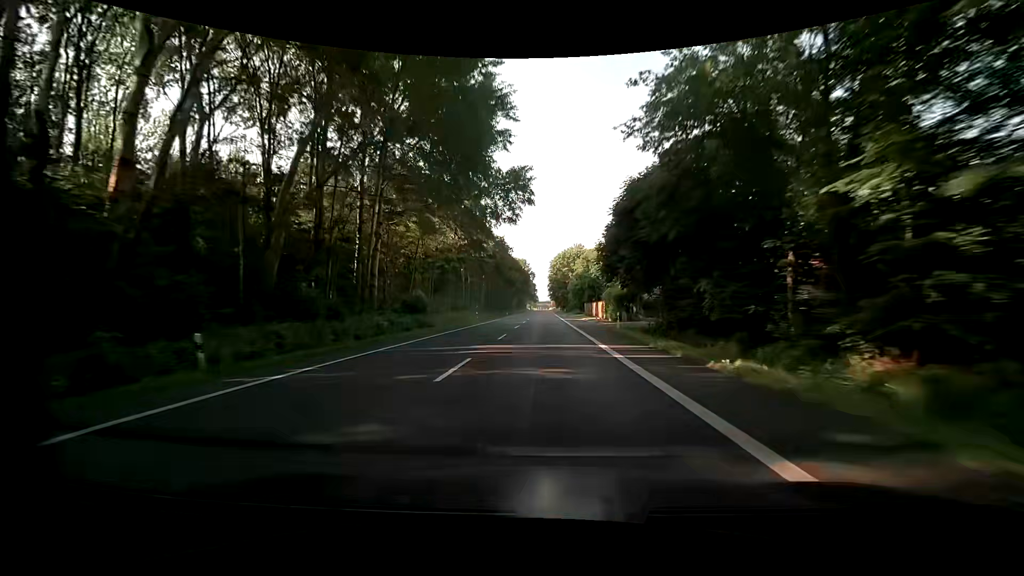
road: primary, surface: asphalt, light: Day
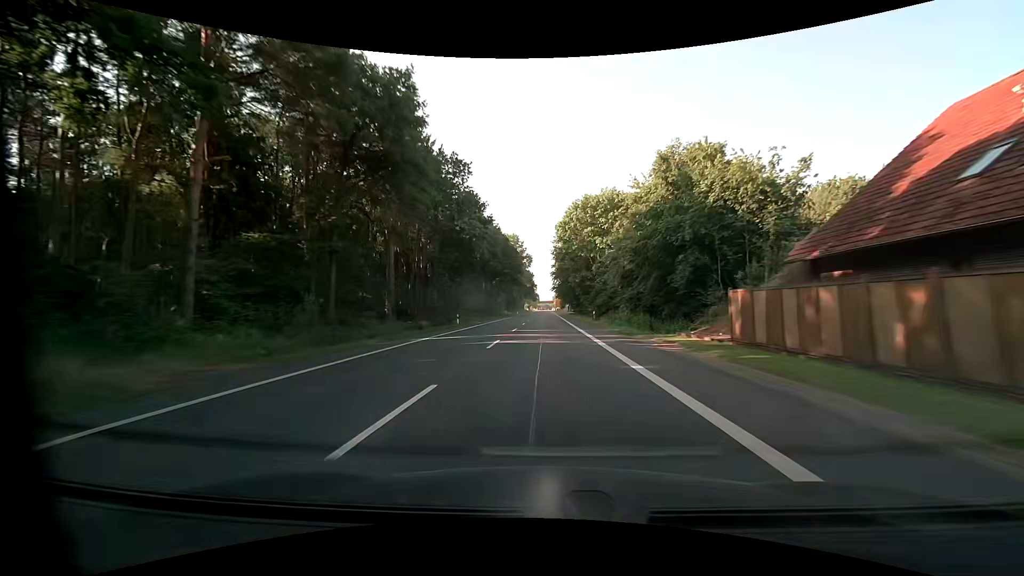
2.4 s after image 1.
(+0.8, +64.8) m; +1°
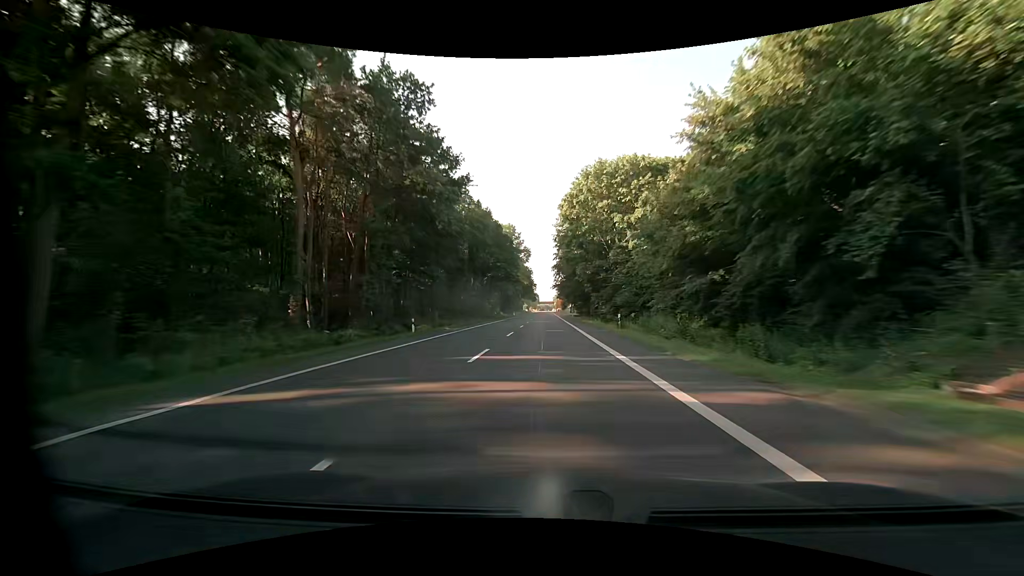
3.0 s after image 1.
(0.0, +16.2) m; 0°
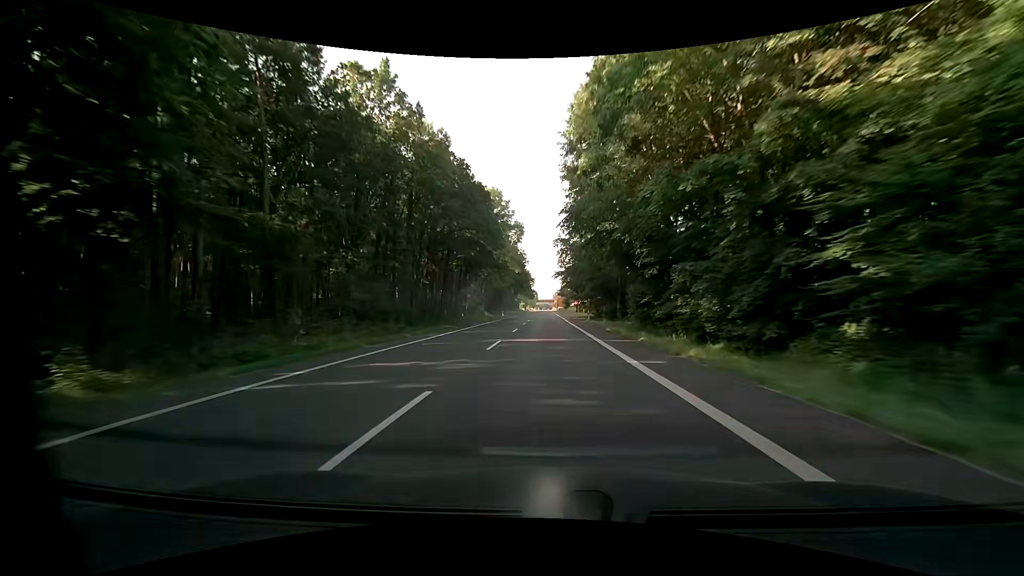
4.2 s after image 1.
(0.0, +32.5) m; 0°
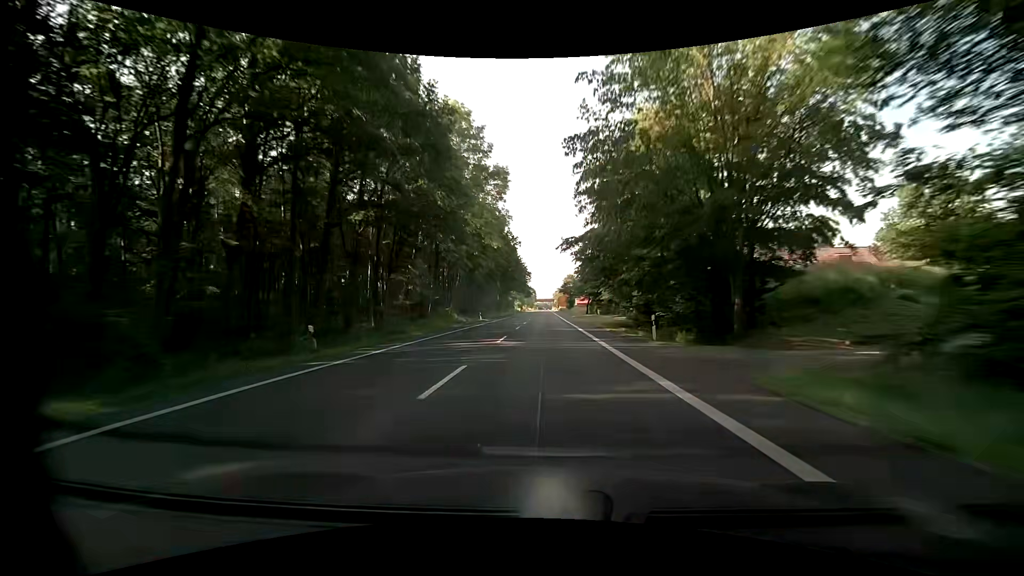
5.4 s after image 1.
(0.0, +32.6) m; 0°
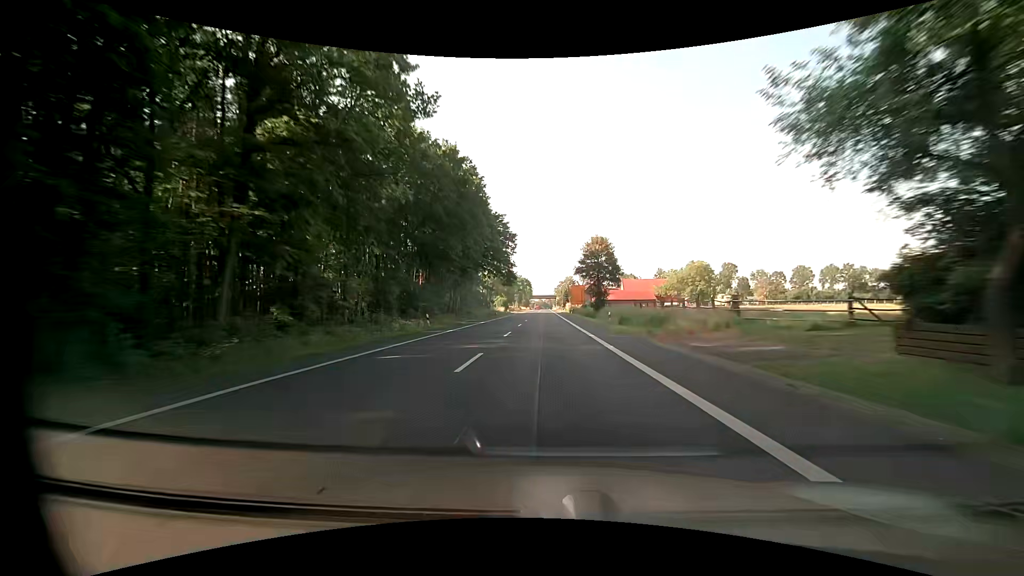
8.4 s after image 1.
(-0.3, +81.4) m; 0°
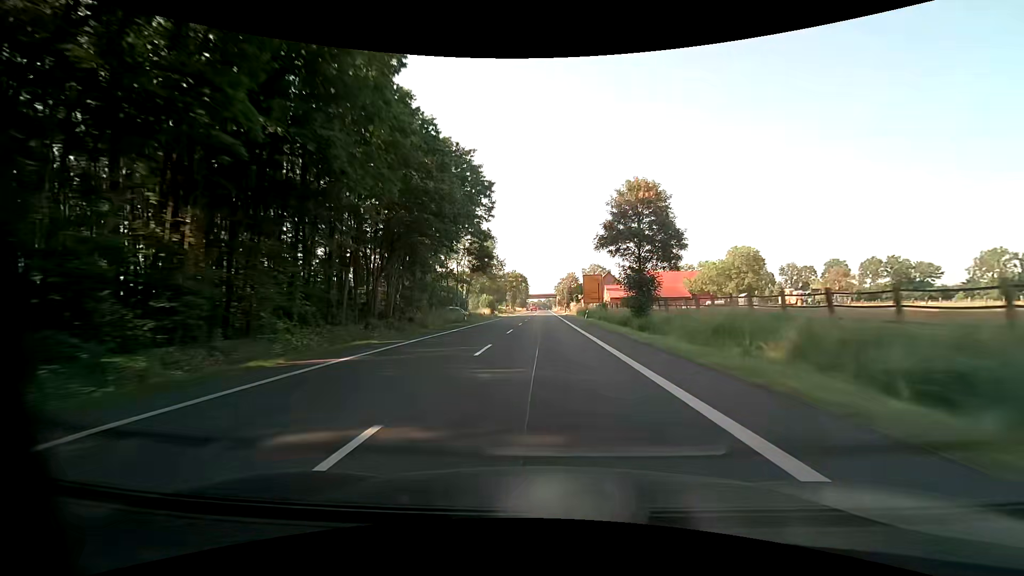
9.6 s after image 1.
(+0.2, +32.5) m; +1°
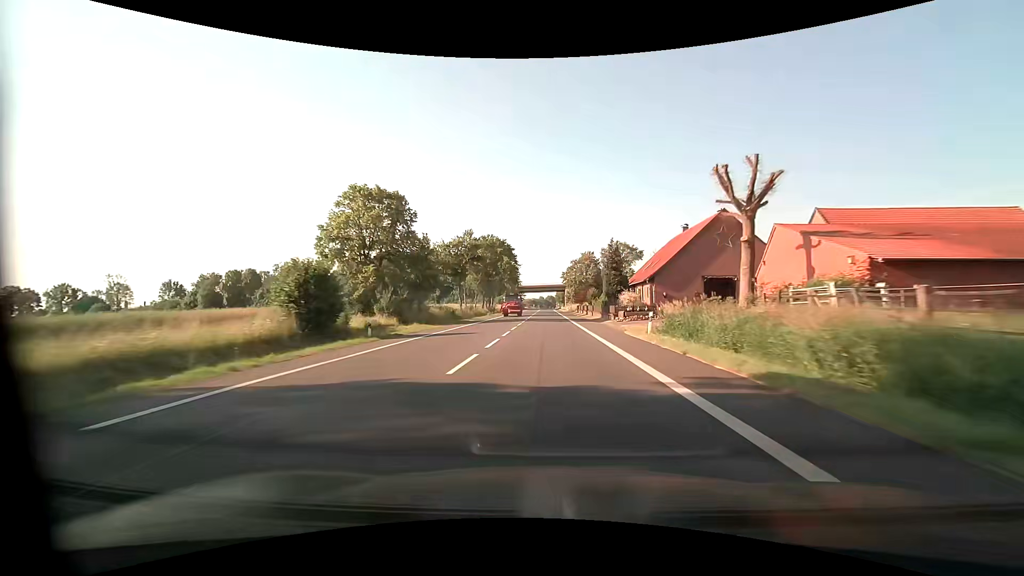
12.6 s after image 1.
(-0.4, +80.2) m; -1°
(0, +10) (0, +20) (0, +30) (0, +40) (0, +50) (0, +60) (0, +70) (0, +80) (0, +90) (+1, +100) m
